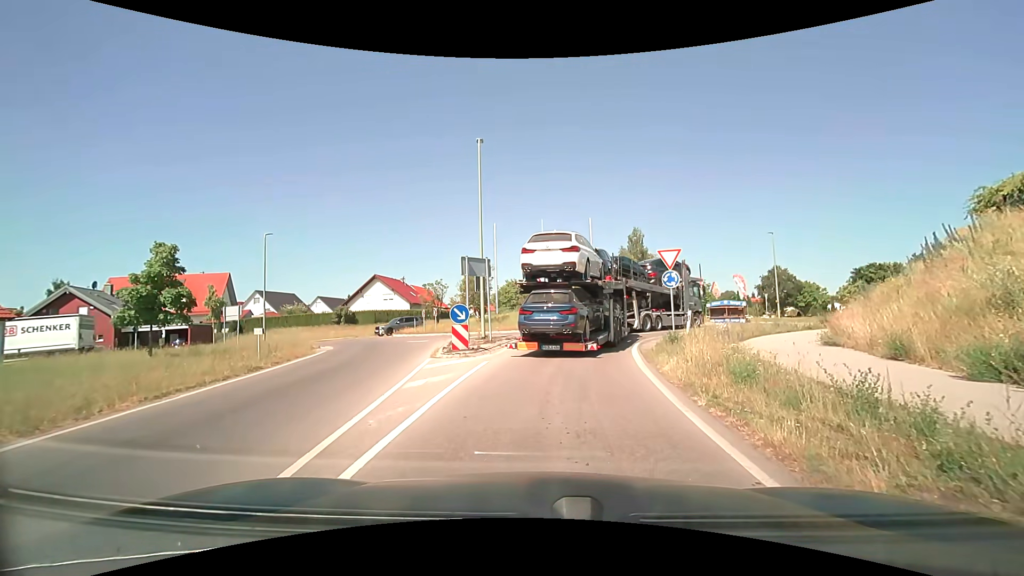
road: motorway_link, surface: asphalt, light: Day
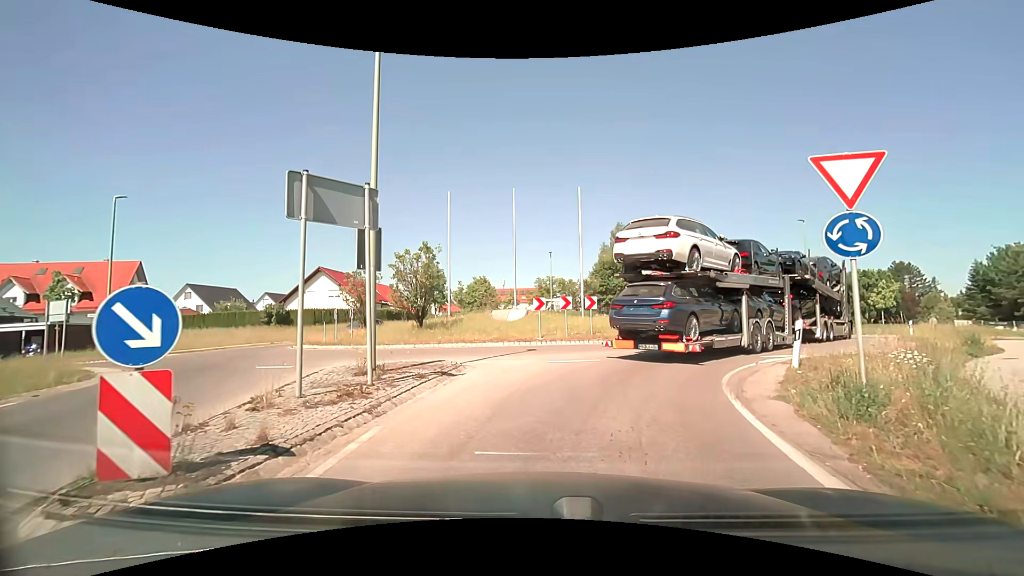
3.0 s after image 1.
(+0.5, +11.5) m; +4°
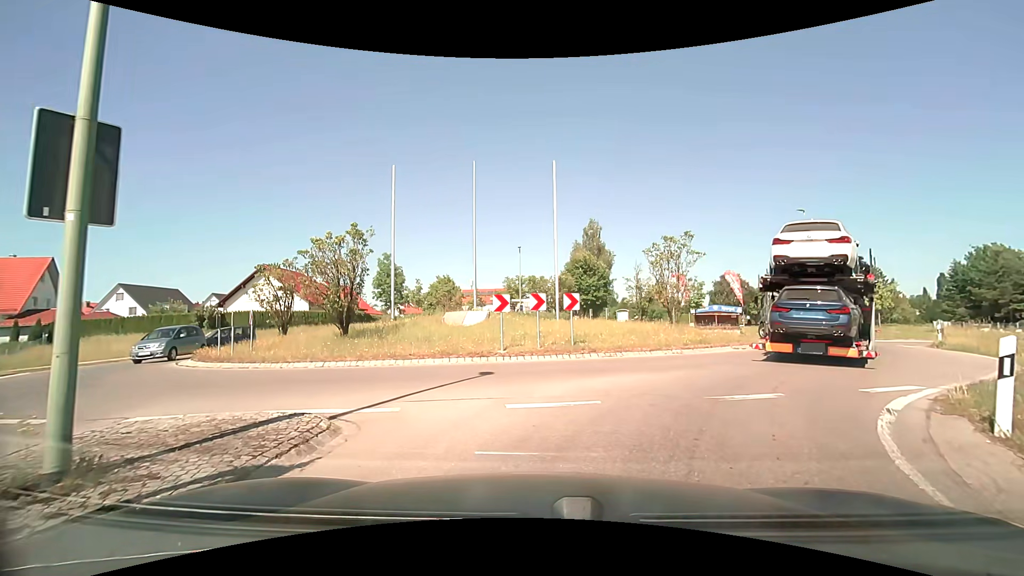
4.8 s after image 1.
(+0.2, +5.6) m; +4°
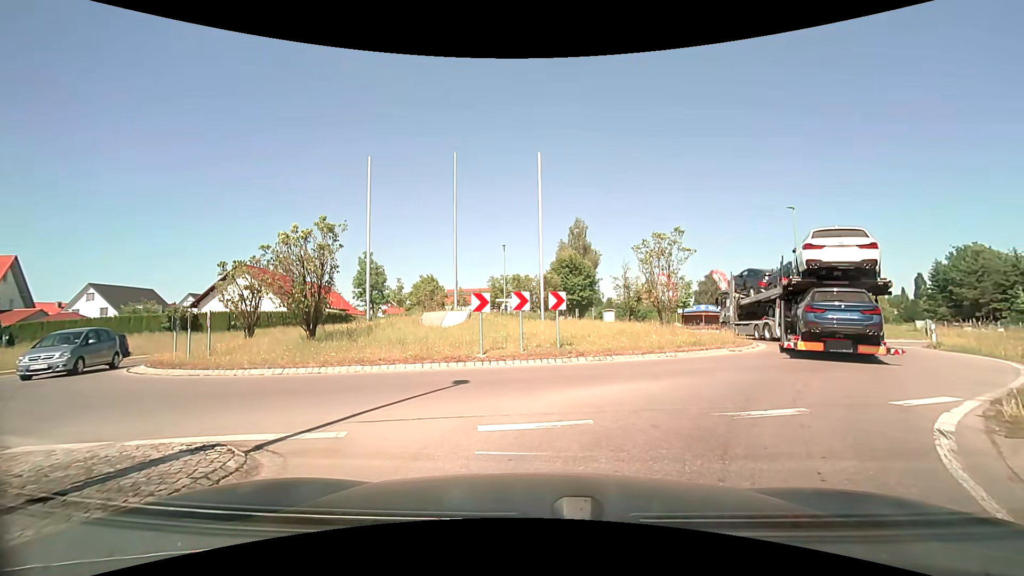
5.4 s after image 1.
(+0.1, +1.2) m; +3°
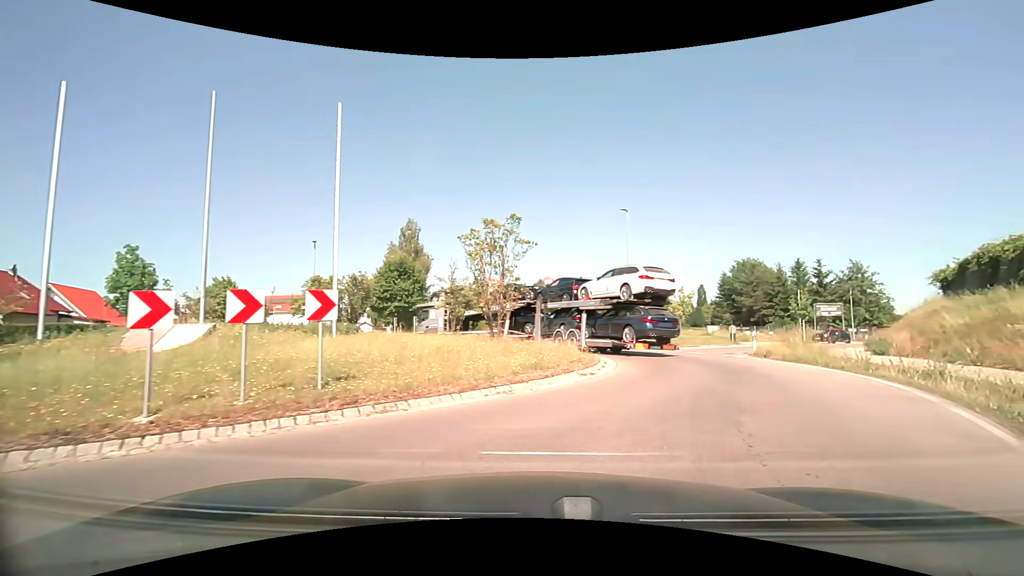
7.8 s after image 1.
(+0.6, +6.0) m; +16°
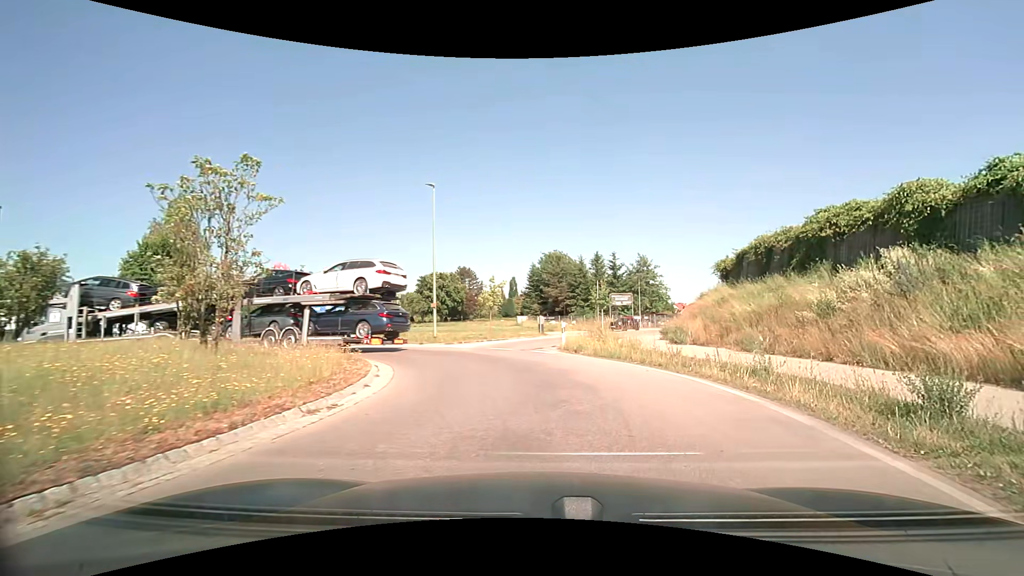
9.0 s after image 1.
(+0.9, +4.8) m; +21°
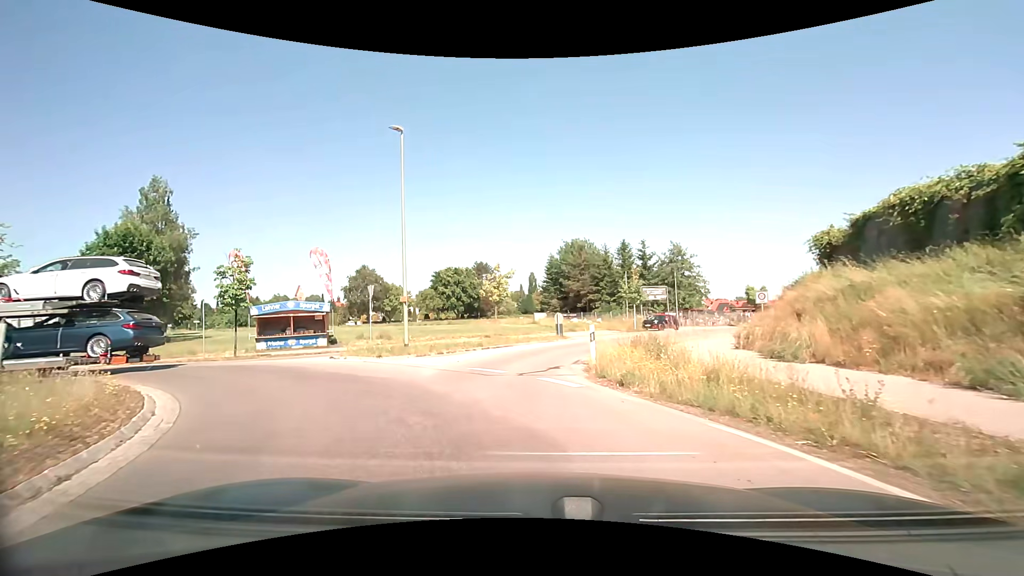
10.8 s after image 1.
(+0.4, +8.7) m; -2°
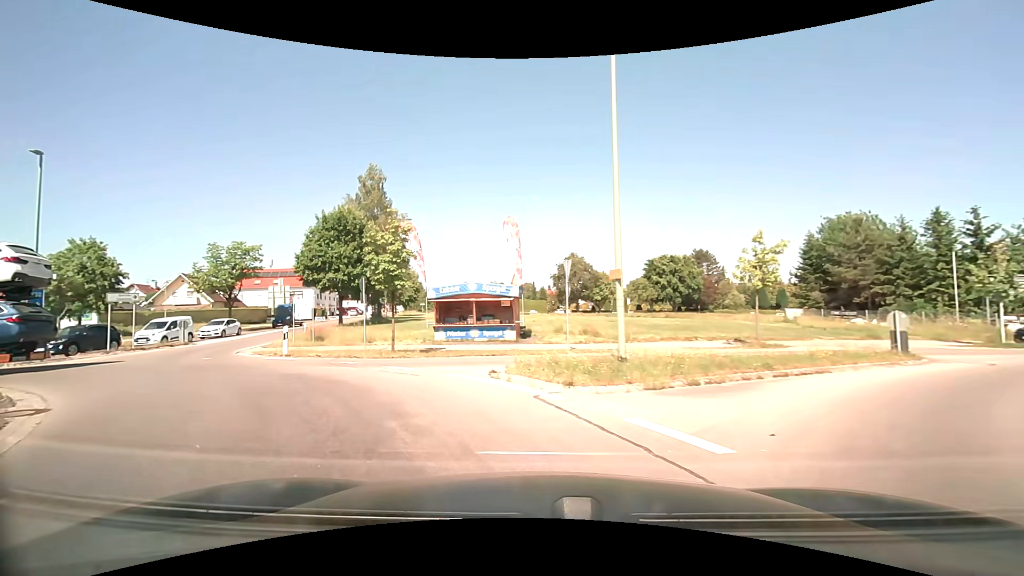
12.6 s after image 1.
(-1.7, +9.0) m; -23°
(-3, +9) (-11, +15) (-21, +15) (-30, +10) (-33, +1) (-31, -9) (-25, -16) (-18, -24) (-12, -32) (-7, -40) m
